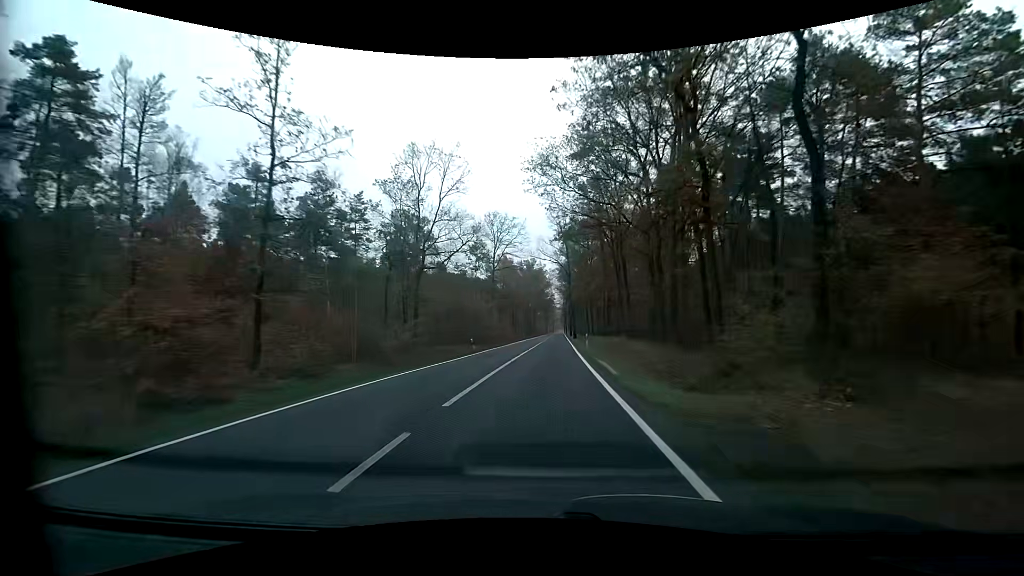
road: primary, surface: asphalt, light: Day
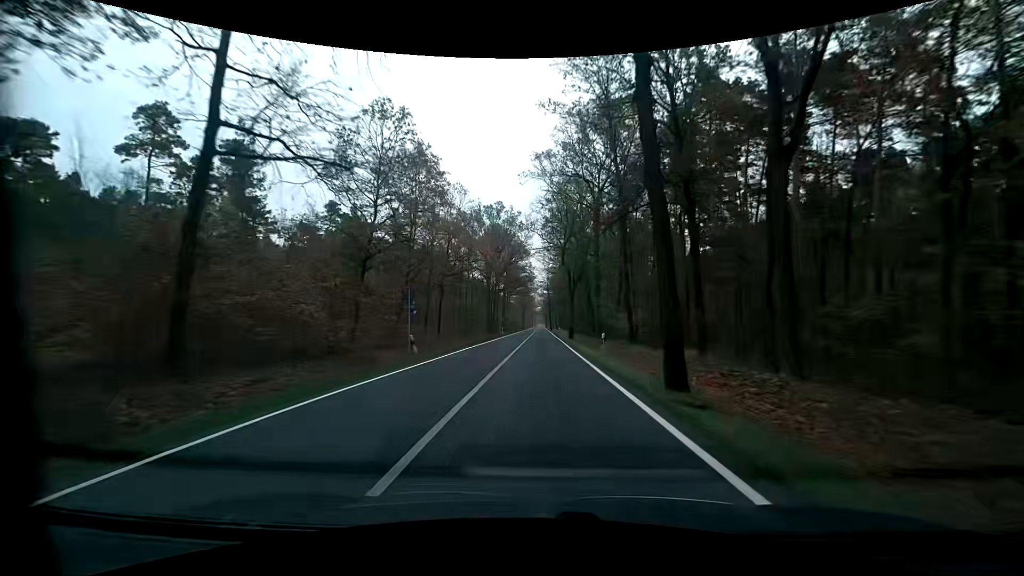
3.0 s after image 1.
(+2.0, +64.6) m; +2°
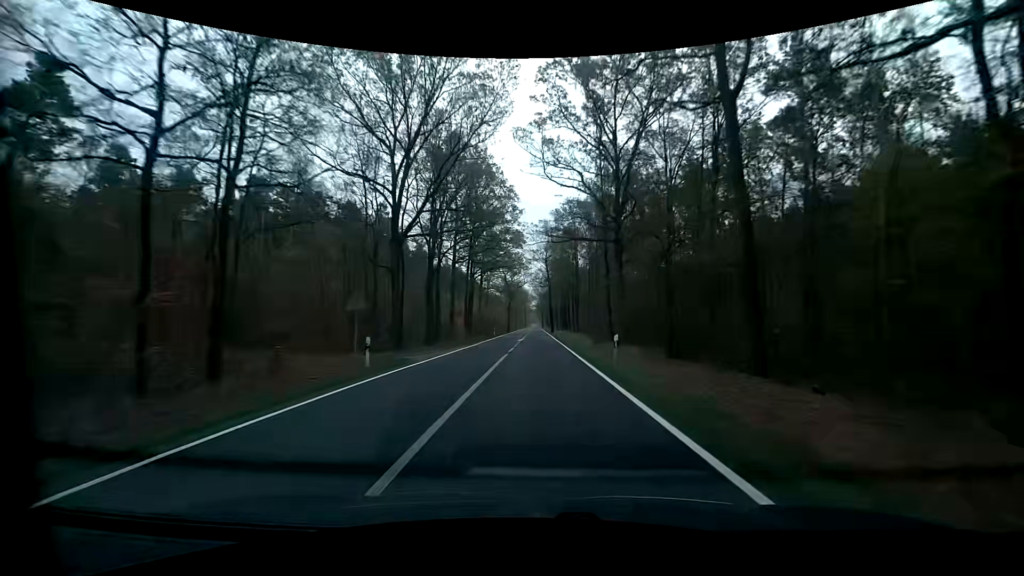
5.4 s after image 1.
(+0.3, +55.8) m; 0°
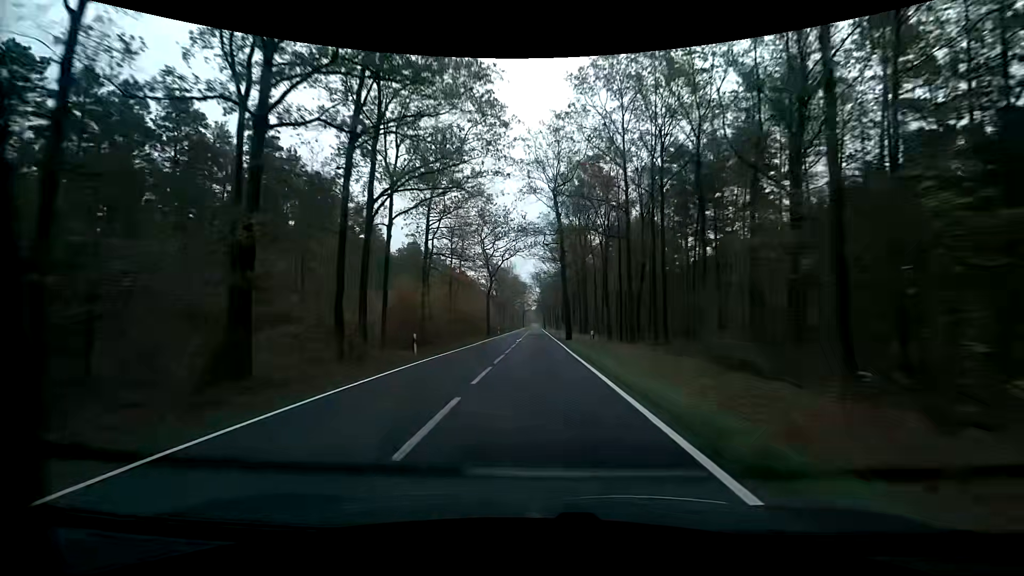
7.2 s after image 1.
(+0.1, +43.5) m; 0°
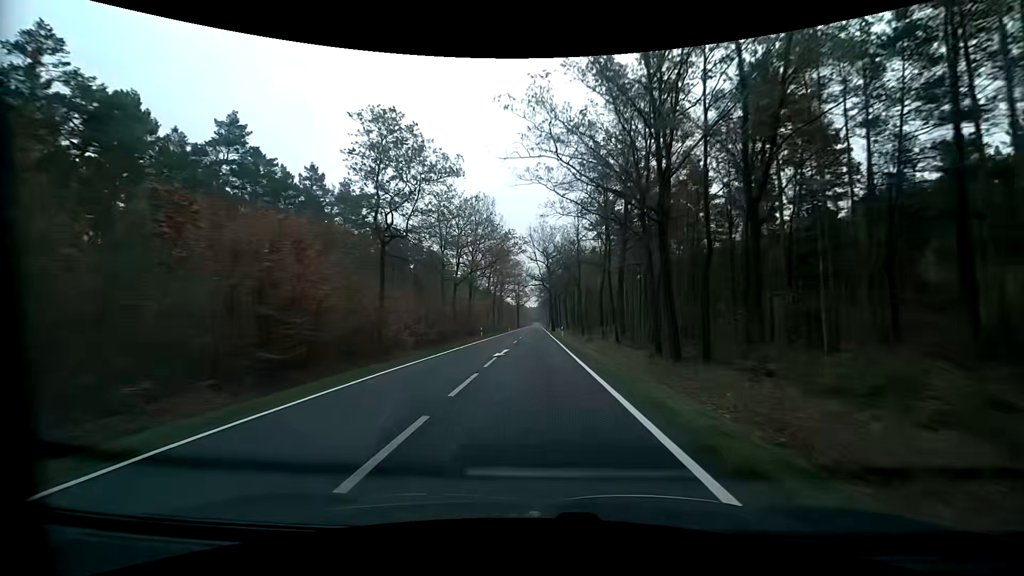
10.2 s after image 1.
(-0.1, +74.1) m; 0°
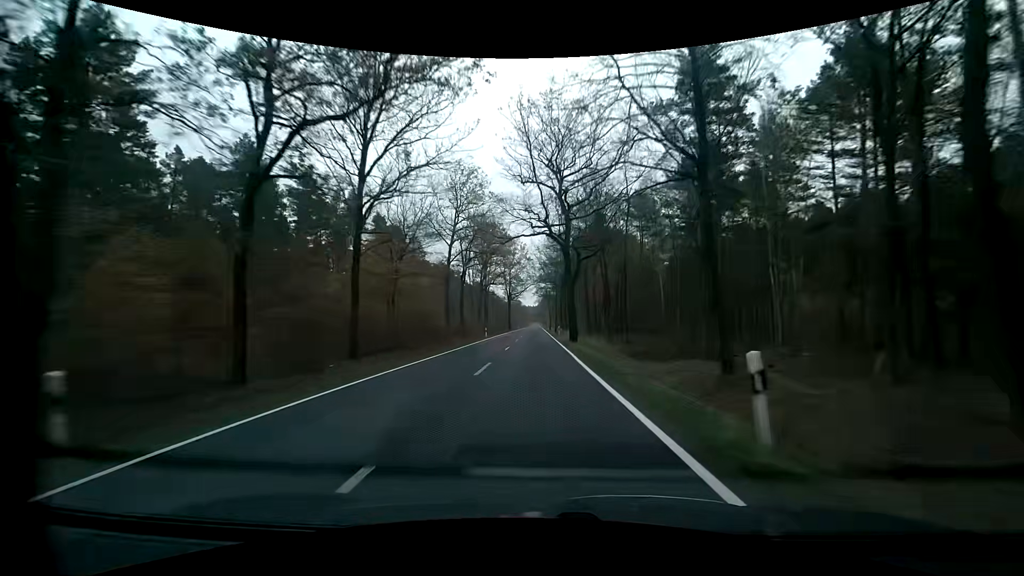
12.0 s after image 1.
(+0.1, +44.5) m; 0°
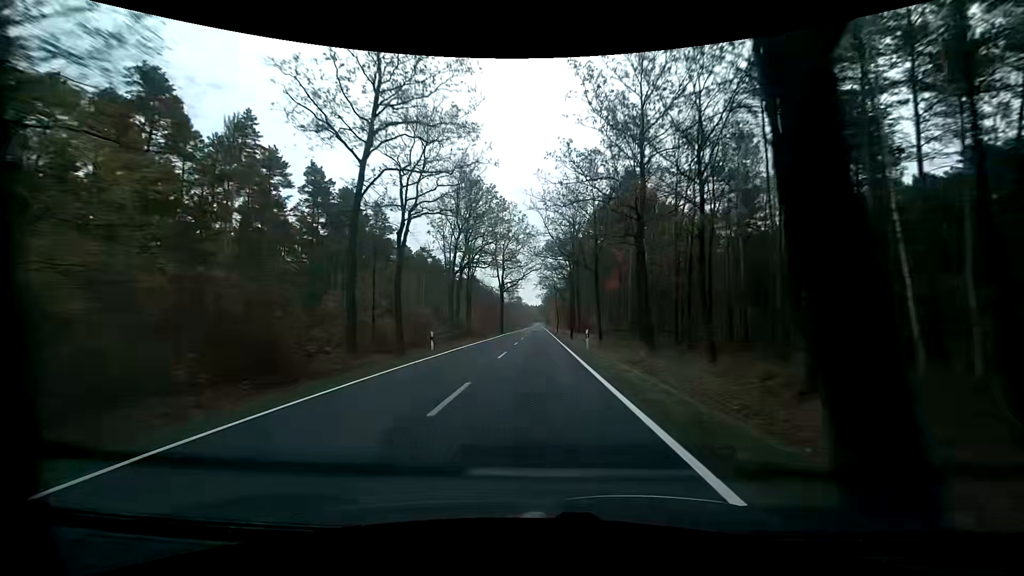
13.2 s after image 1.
(+0.1, +29.7) m; 0°
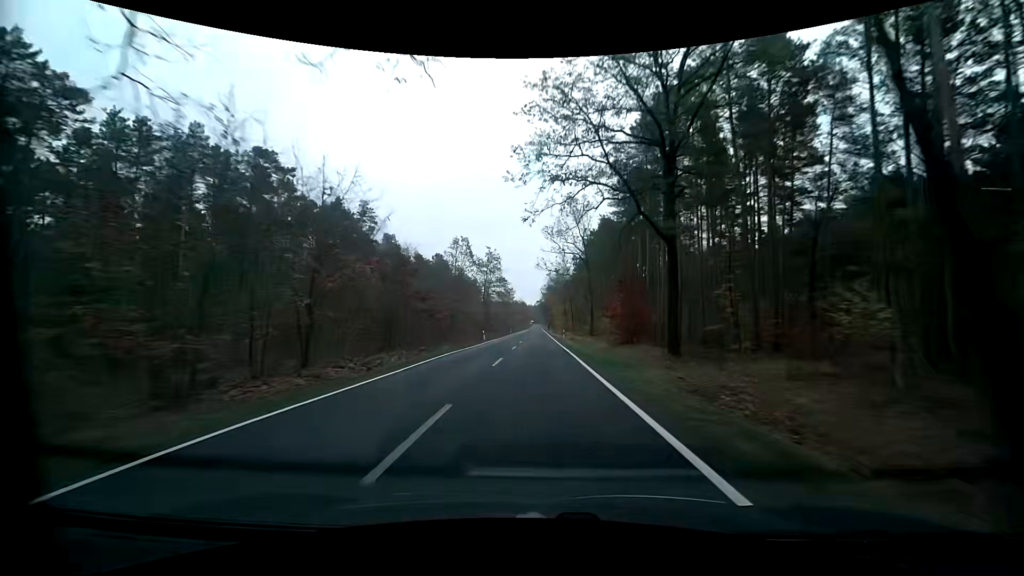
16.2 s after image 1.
(+0.3, +75.2) m; 0°
(0, +10) (0, +20) (0, +30) (0, +40) (+1, +50) (+1, +60) (+1, +70) (+1, +80) (+1, +90) (+1, +100) m
